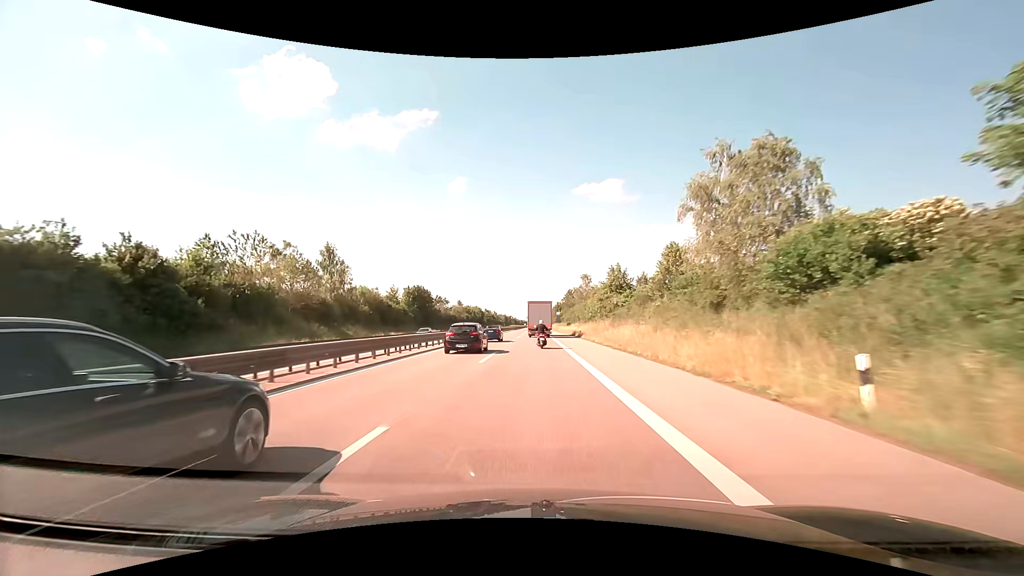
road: trunk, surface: asphalt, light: Day
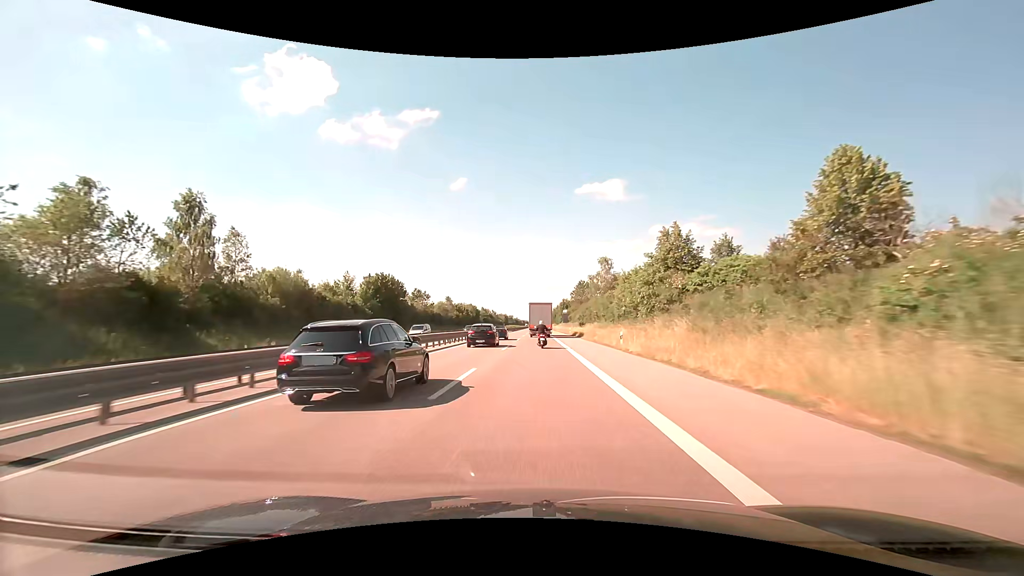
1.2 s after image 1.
(-0.1, +27.0) m; 0°
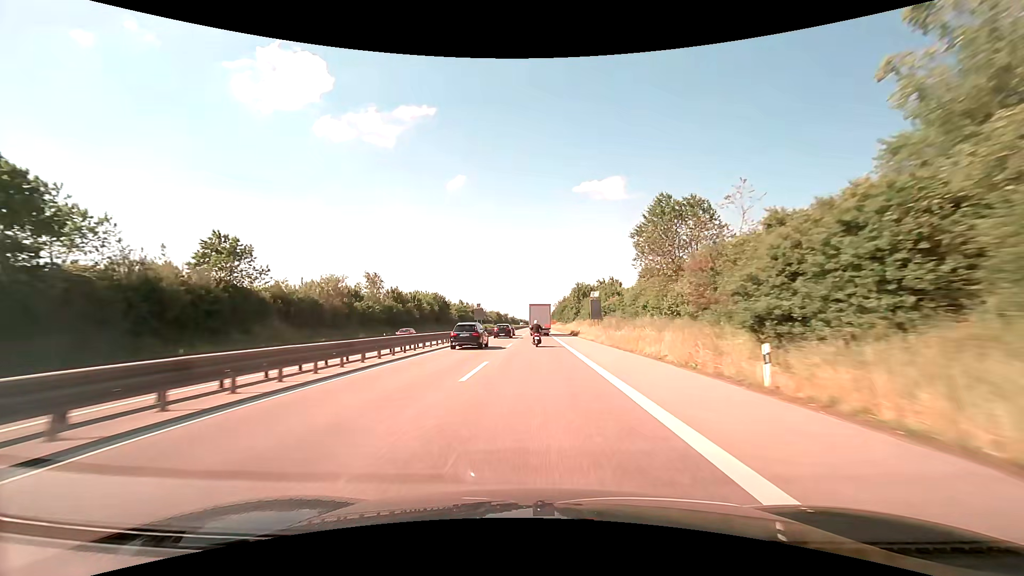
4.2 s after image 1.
(-0.1, +69.2) m; 0°
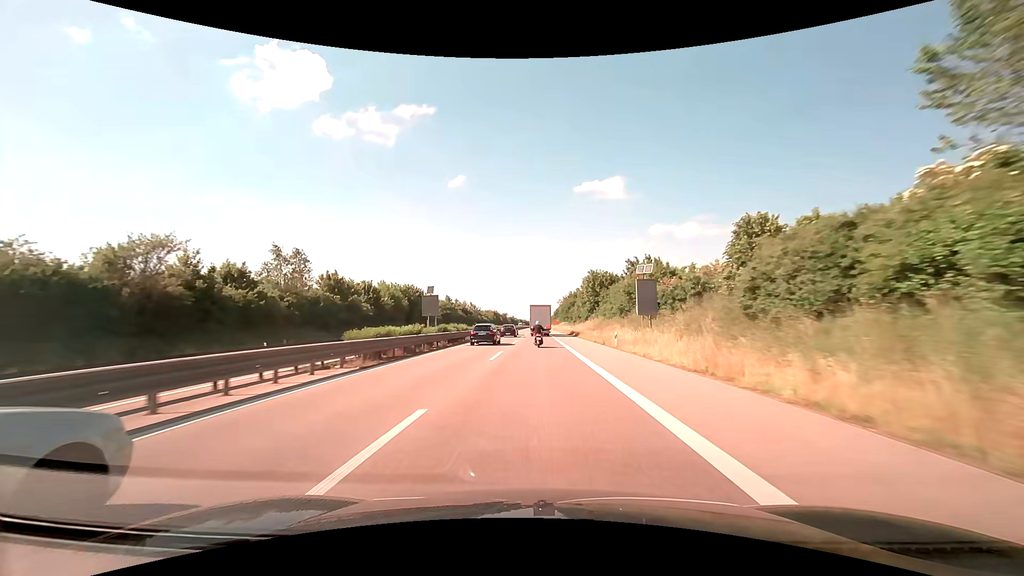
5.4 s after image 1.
(0.0, +28.3) m; 0°
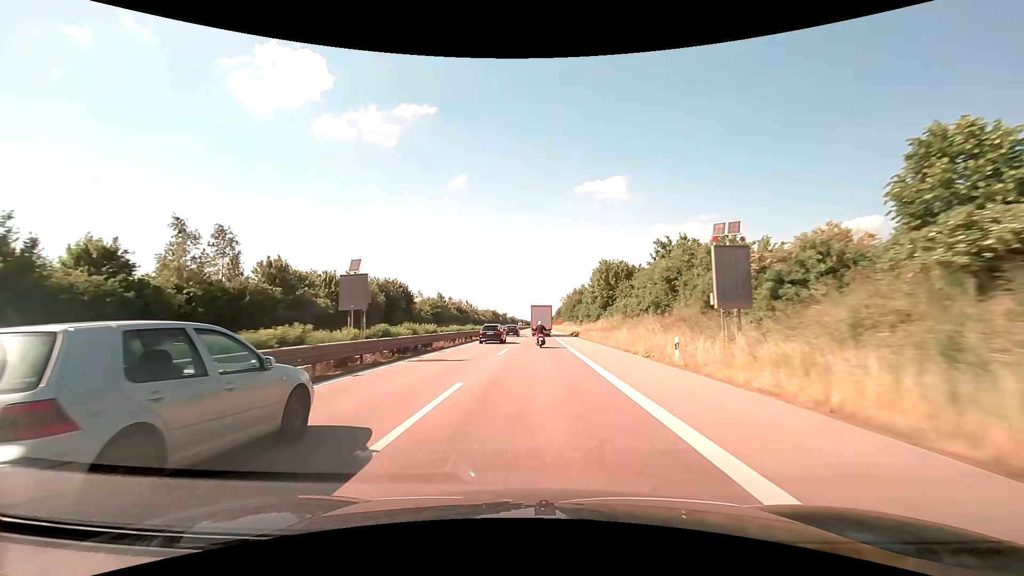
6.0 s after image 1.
(0.0, +14.3) m; 0°
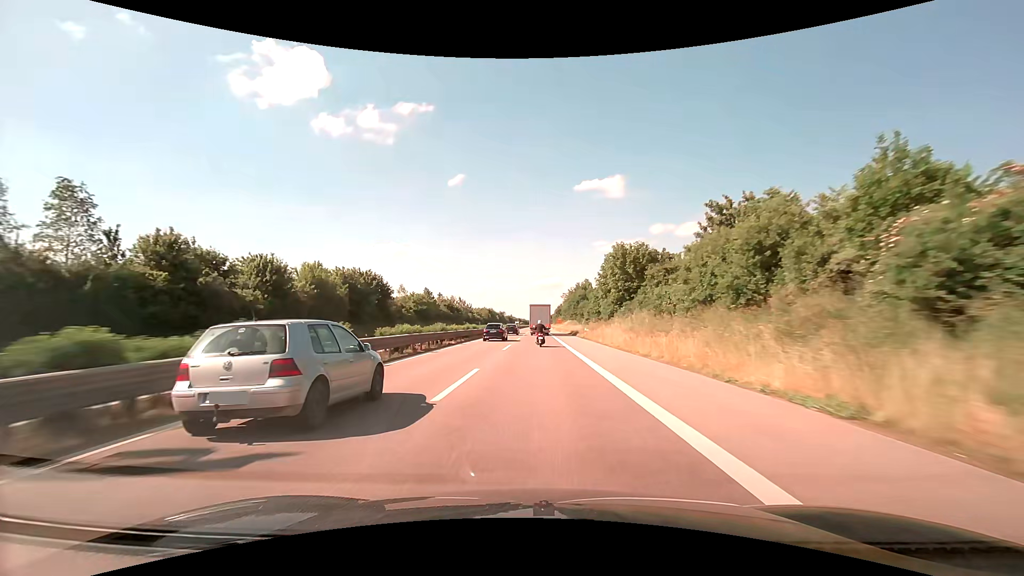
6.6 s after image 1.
(0.0, +14.4) m; 0°
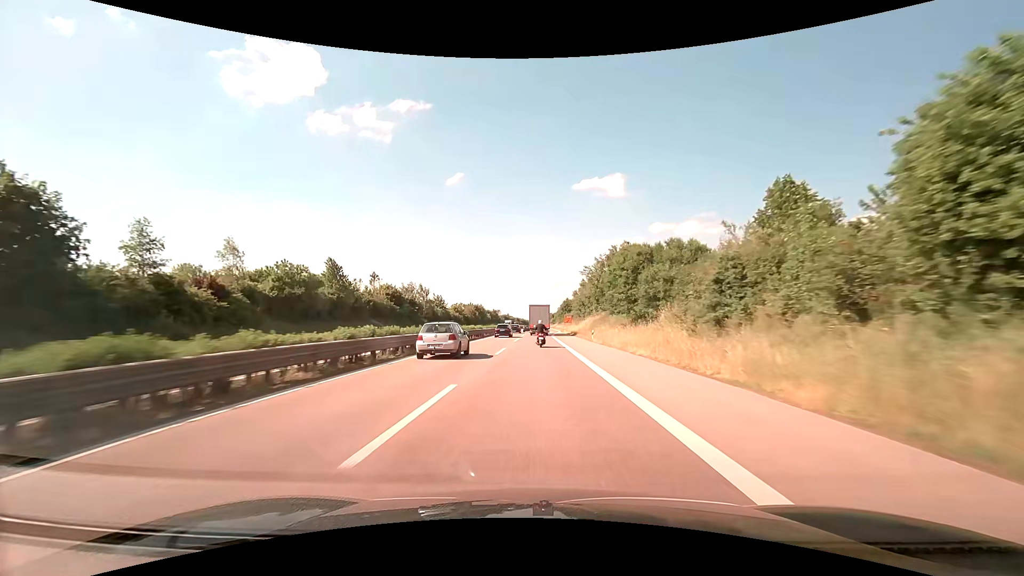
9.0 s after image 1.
(0.0, +57.9) m; 0°
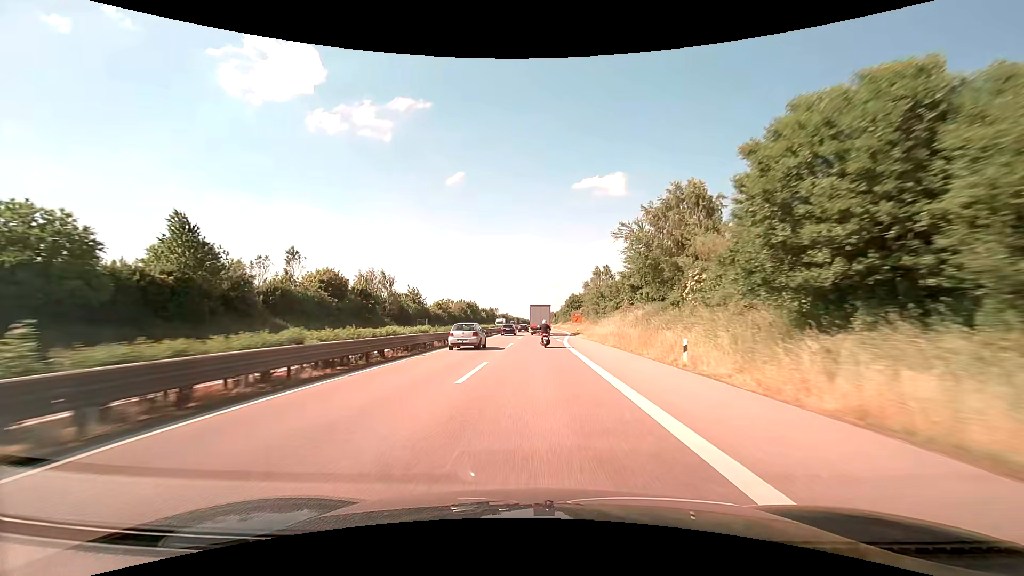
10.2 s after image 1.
(-0.1, +29.0) m; 0°
(0, +10) (0, +20) (0, +30) (0, +40) (0, +50) (0, +60) (0, +70) (0, +80) (0, +90) (0, +100) m
